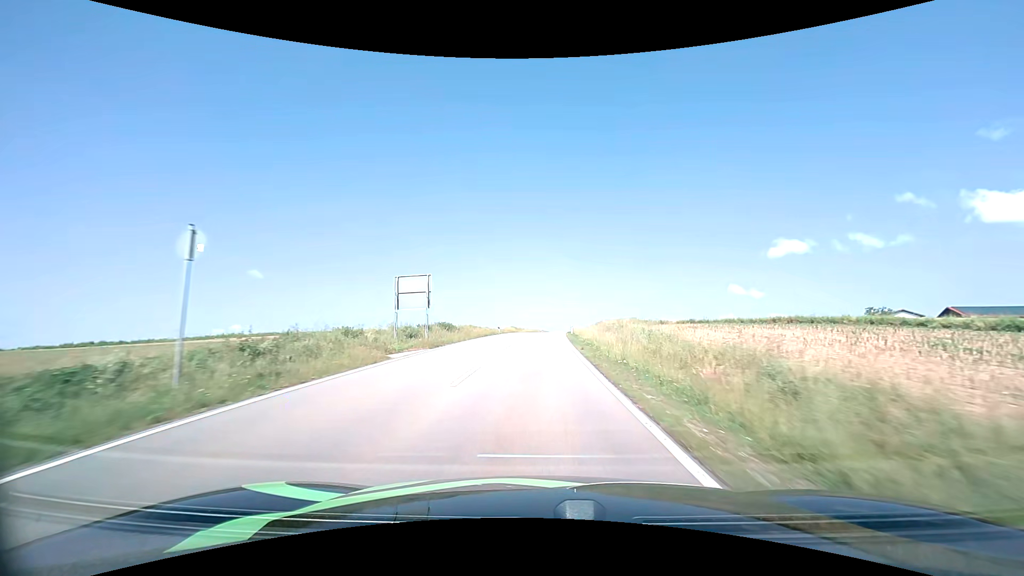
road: tertiary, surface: asphalt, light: Day
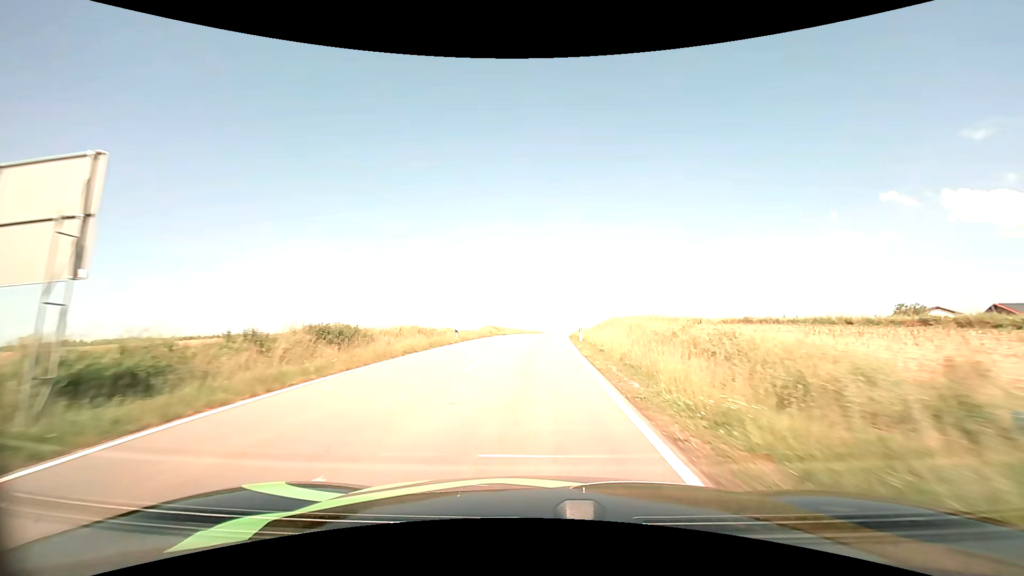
(+0.2, +22.0) m; +1°
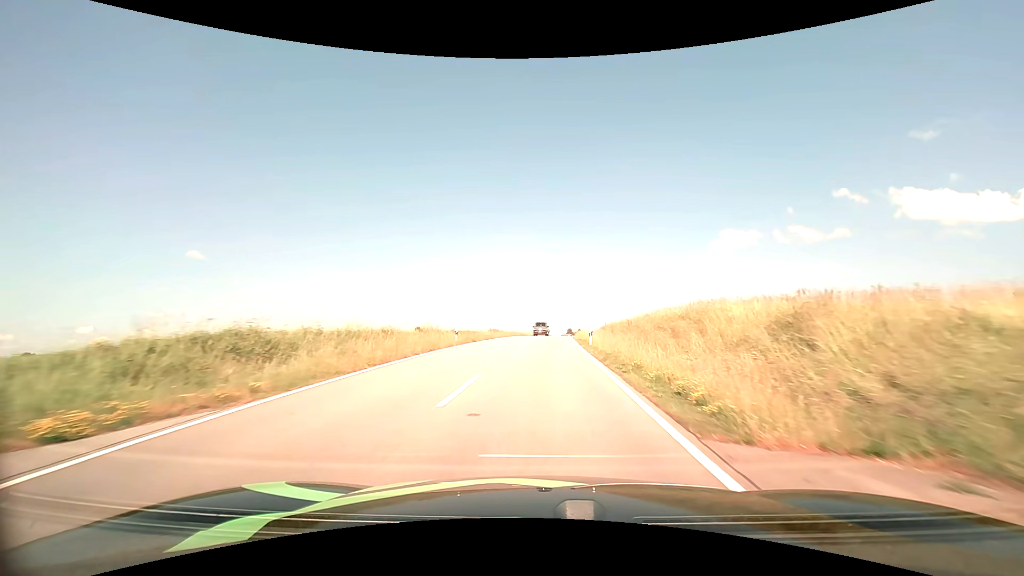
(+1.4, +54.2) m; +4°
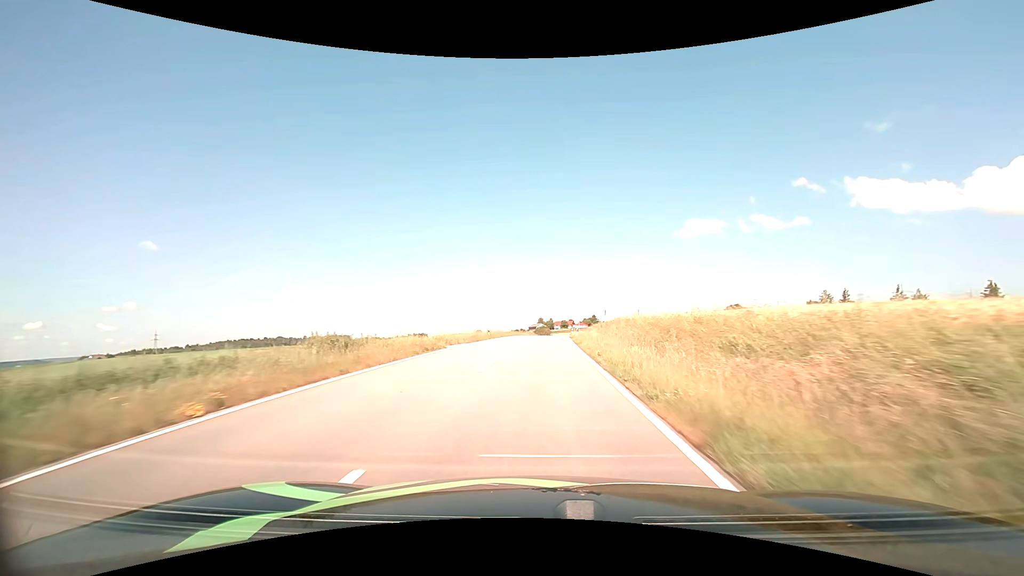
(+1.4, +44.2) m; +3°
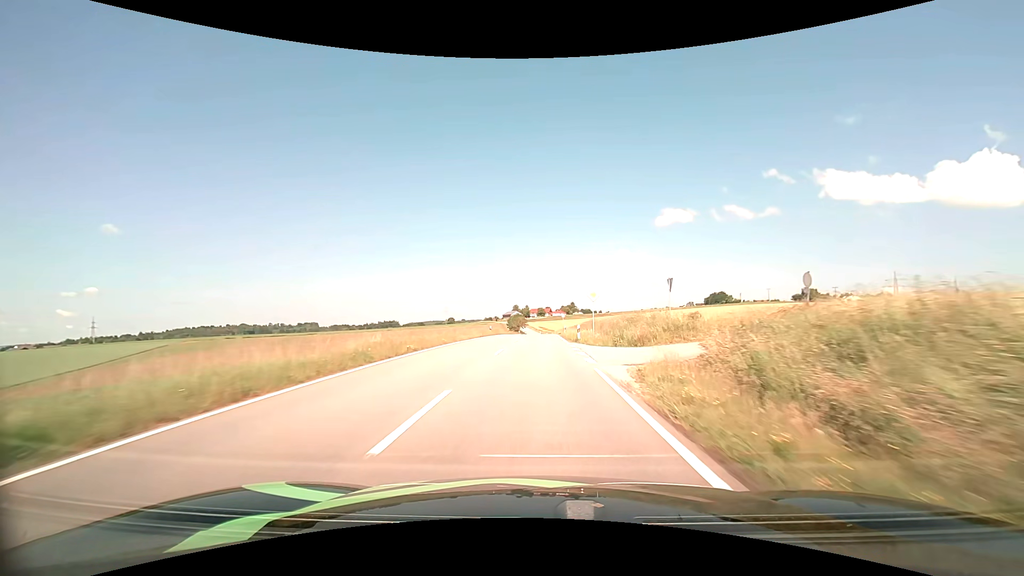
(+1.0, +44.7) m; +3°
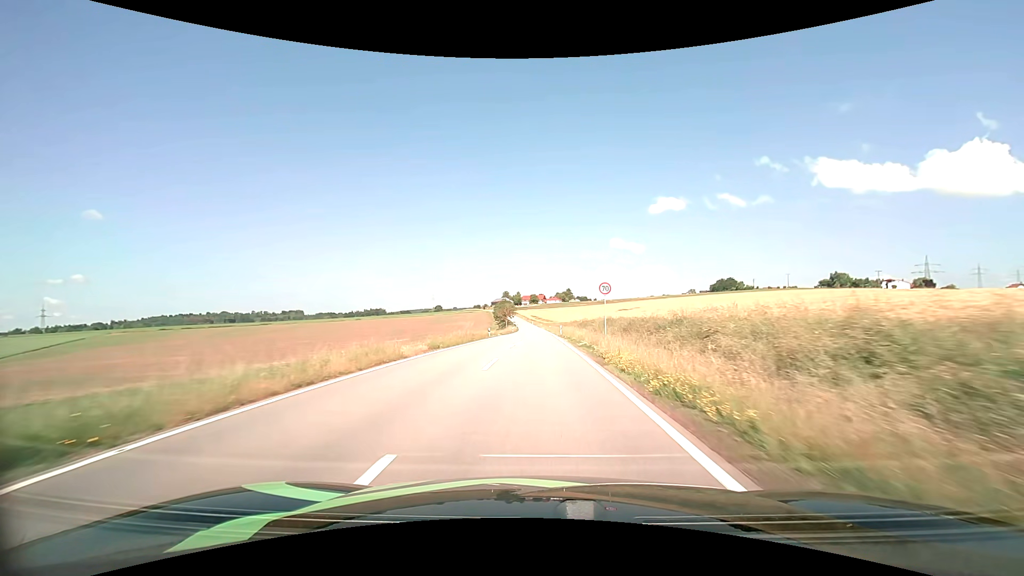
(+0.3, +53.5) m; +1°
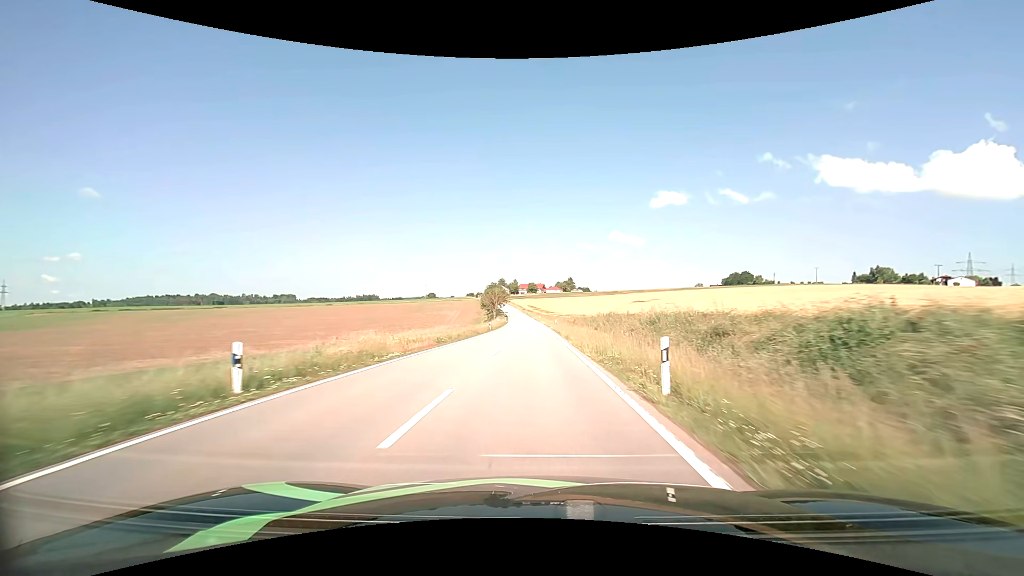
(+0.1, +45.0) m; 0°
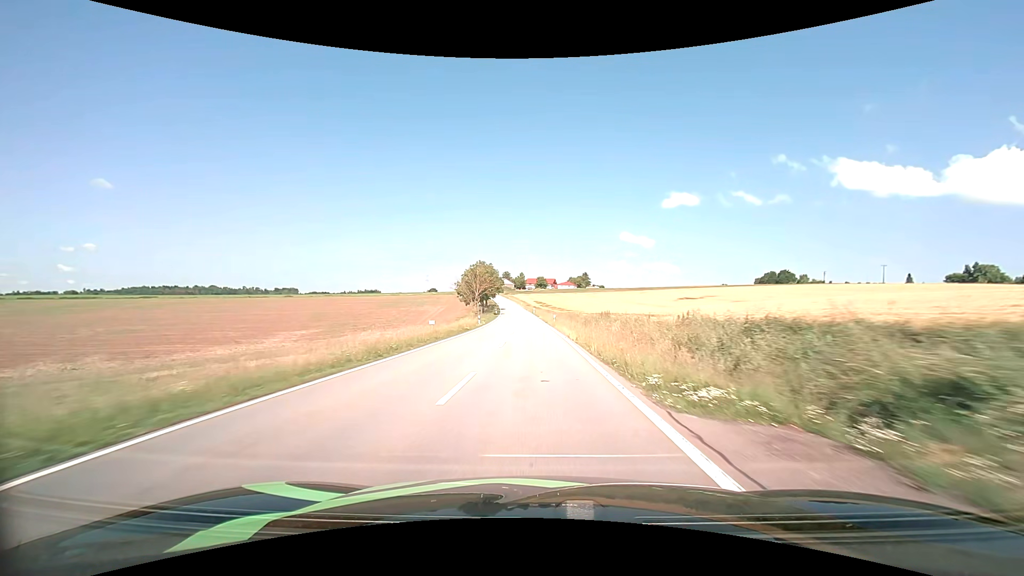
(-0.1, +59.8) m; -1°
(0, +10) (0, +20) (0, +30) (0, +40) (-1, +50) (-1, +60) (-1, +70) (-2, +80) (-2, +90) (-3, +100) m
